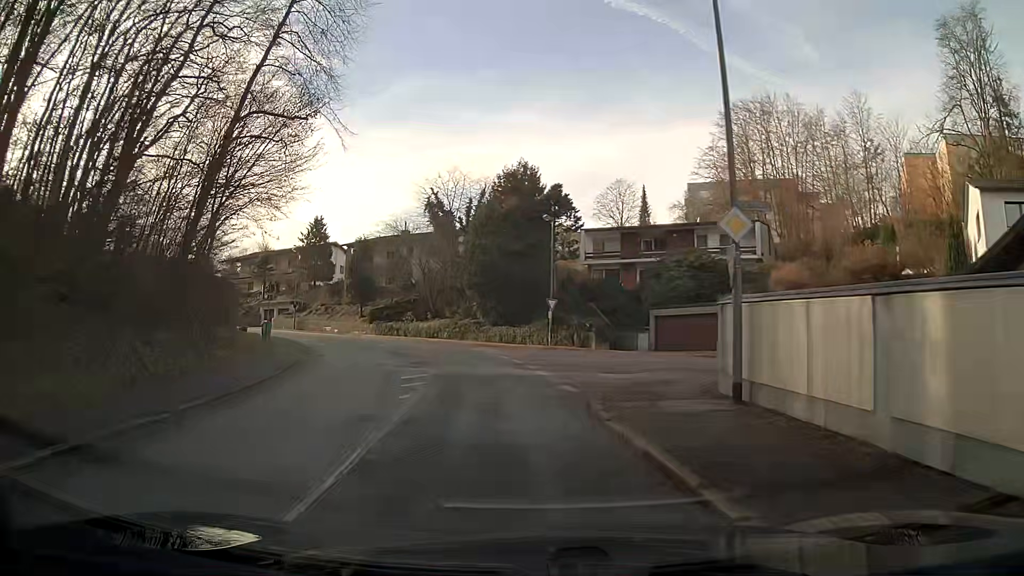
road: residential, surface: asphalt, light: Day
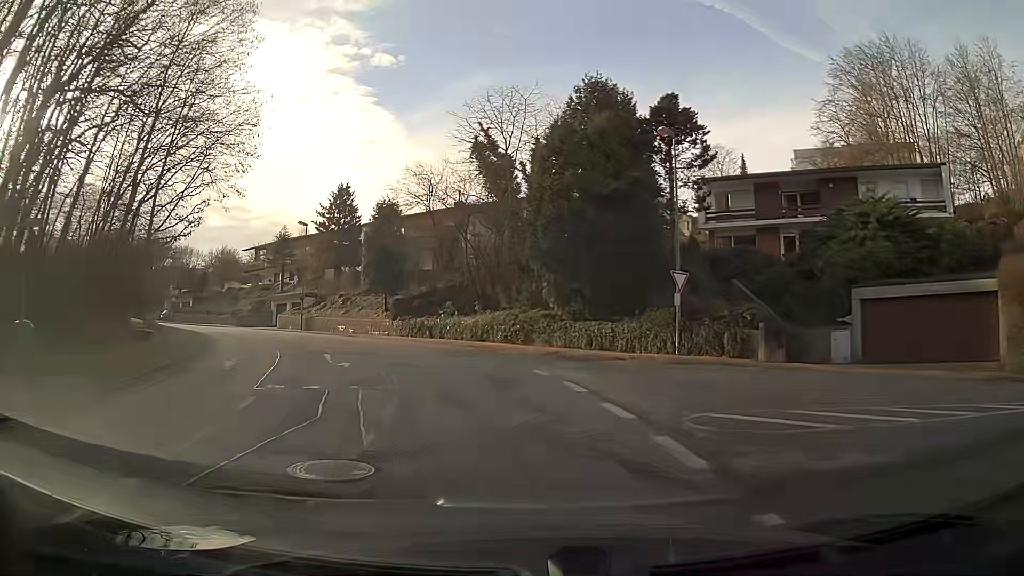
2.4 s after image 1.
(-1.1, +18.7) m; -7°
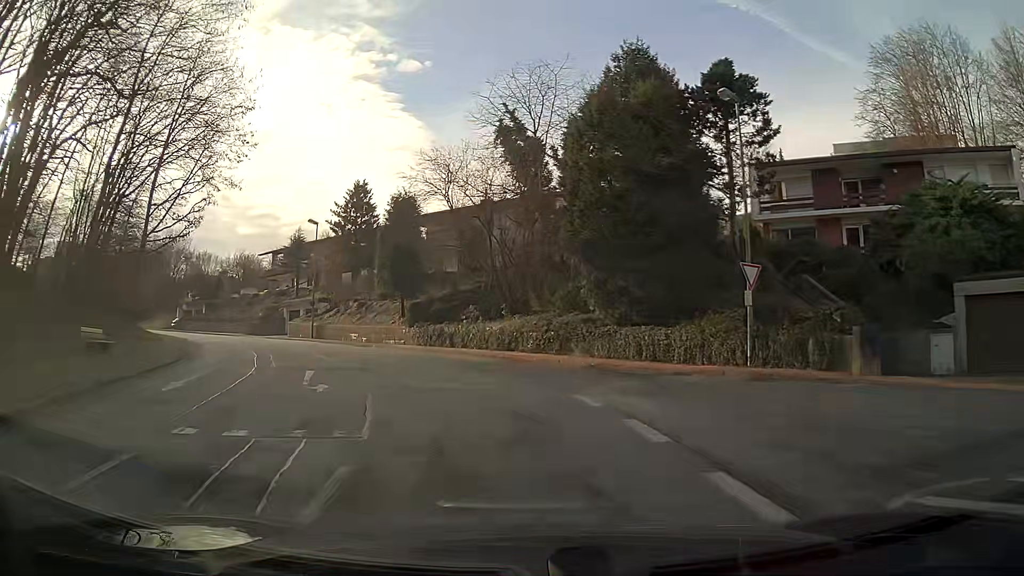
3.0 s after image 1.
(-0.1, +4.7) m; -3°
(-1, +10) (-3, +20) (-8, +29) (-13, +37) (-19, +45) (-26, +52) (-33, +59) (-40, +66) (-48, +73) (-56, +79) m
